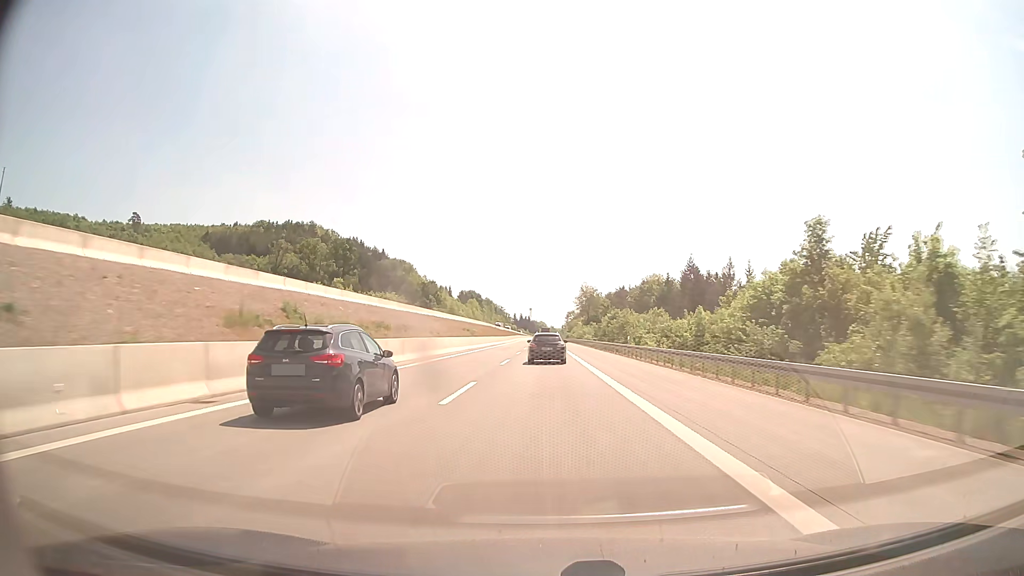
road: motorway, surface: concrete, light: Day
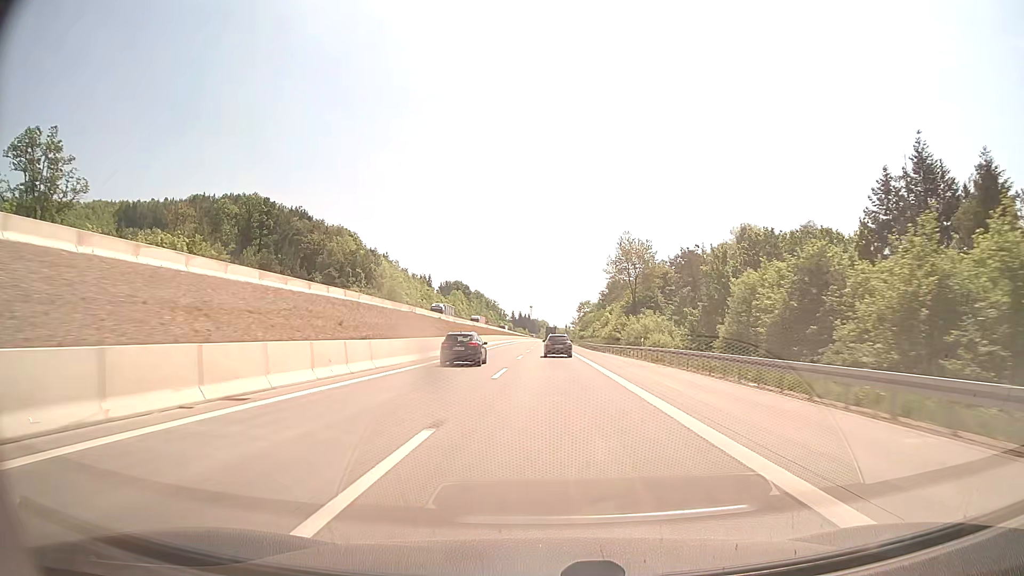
(-0.2, +99.3) m; 0°
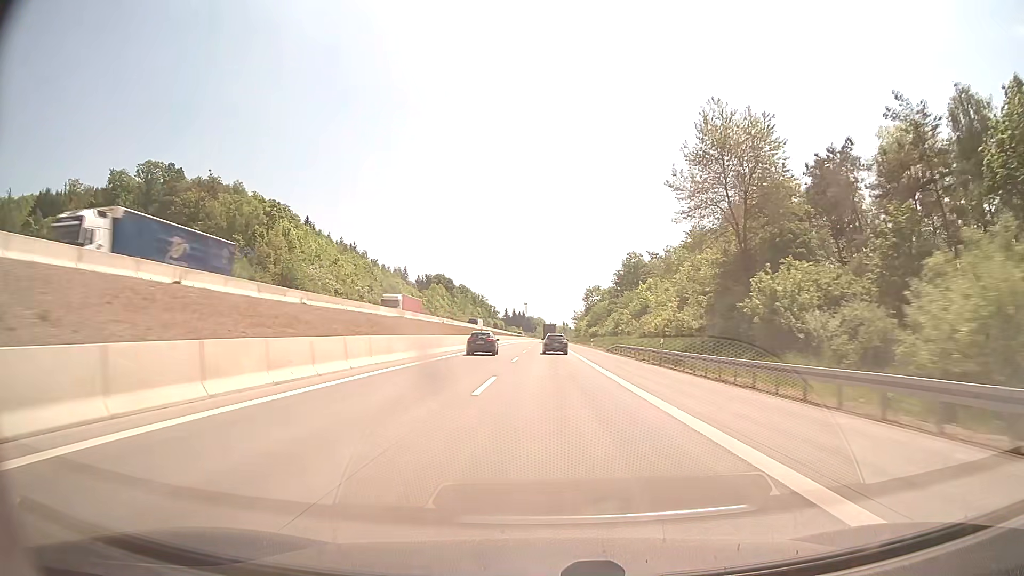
(+0.2, +59.6) m; 0°
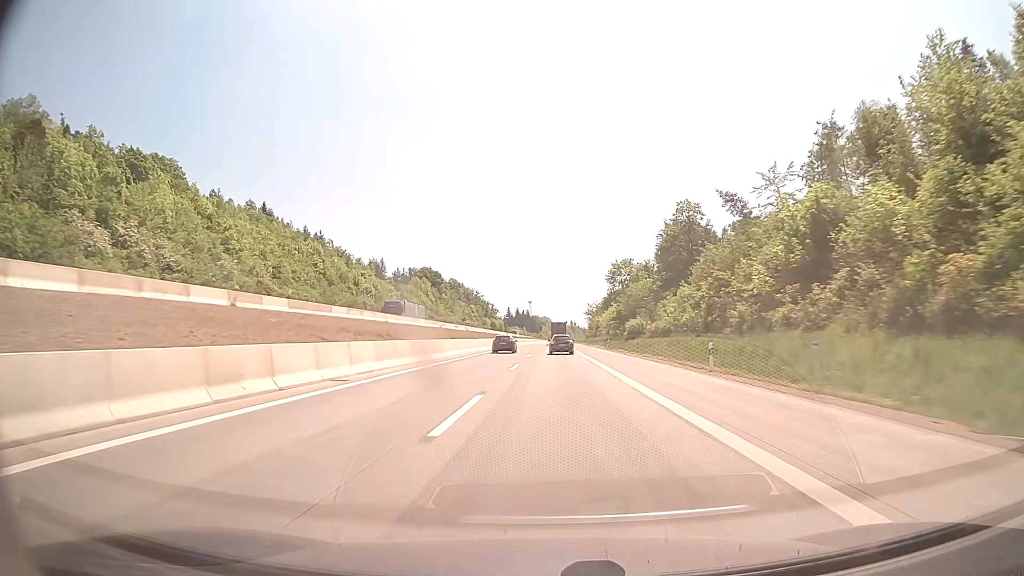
(0.0, +59.6) m; 0°
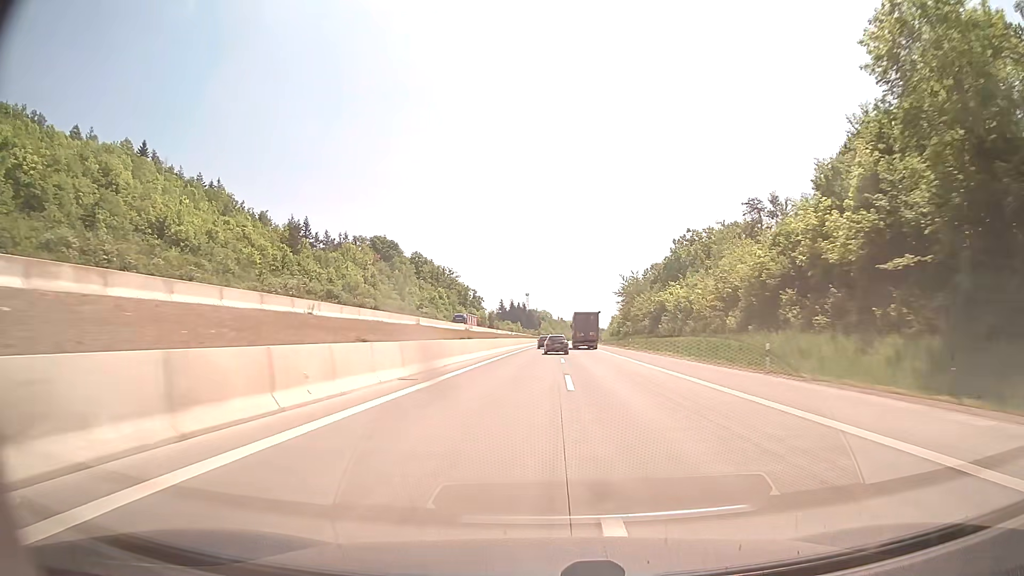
(-1.0, +99.4) m; 0°
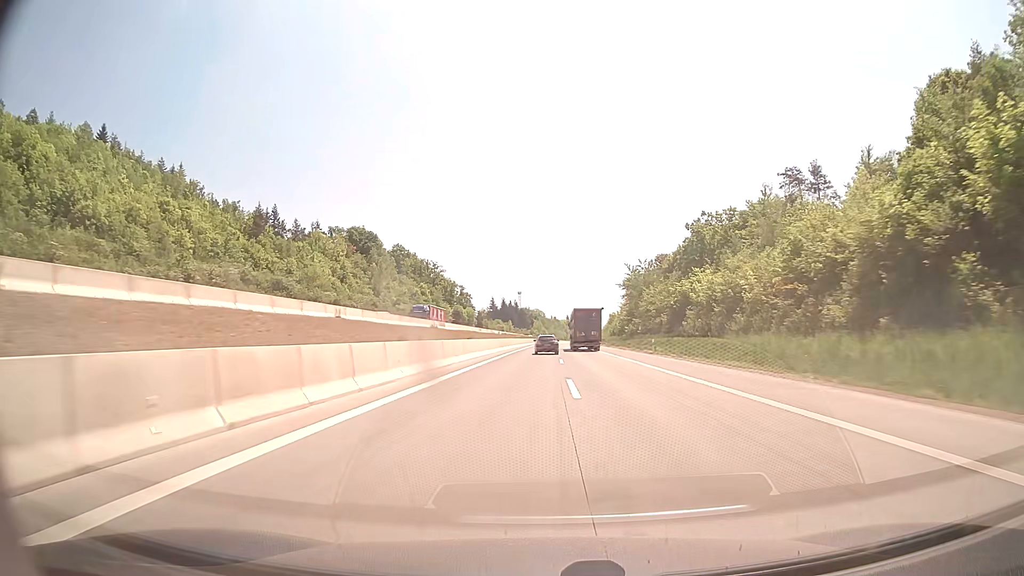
(+0.1, +19.8) m; +1°
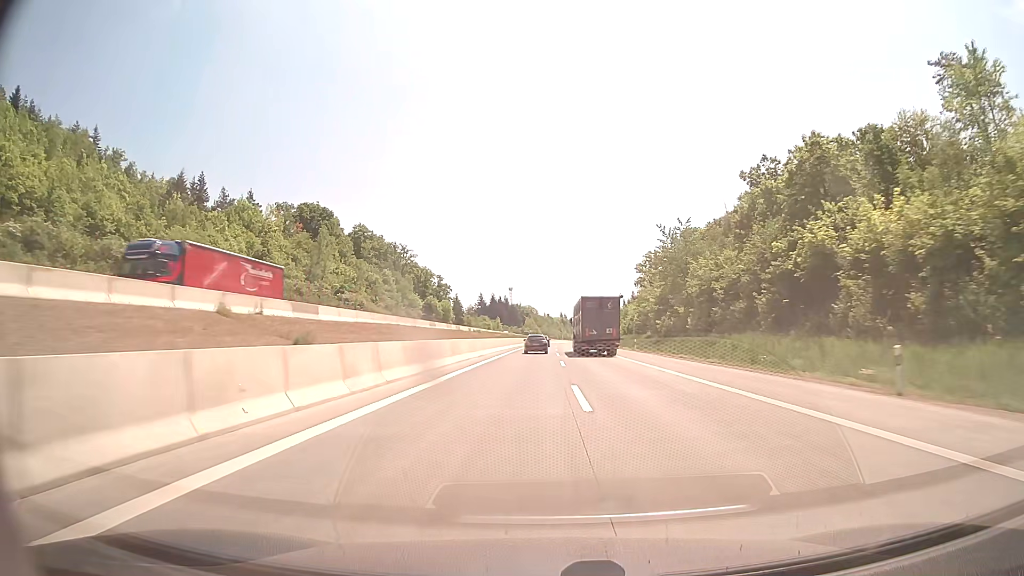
(+0.2, +39.5) m; +1°
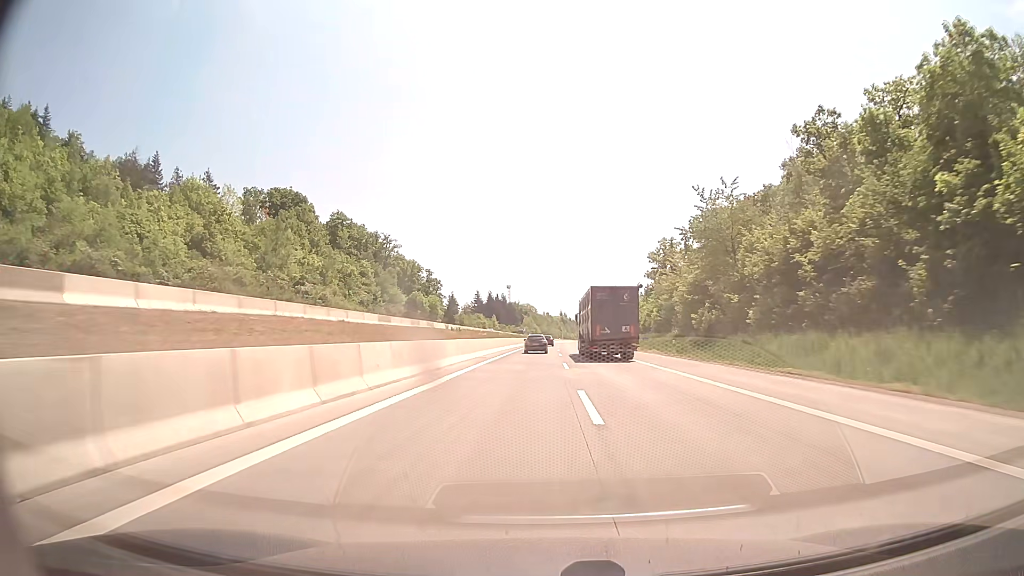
(0.0, +19.7) m; 0°
(0, +10) (0, +20) (0, +30) (0, +40) (0, +50) (0, +60) (0, +70) (0, +80) (0, +90) (0, +100) m
